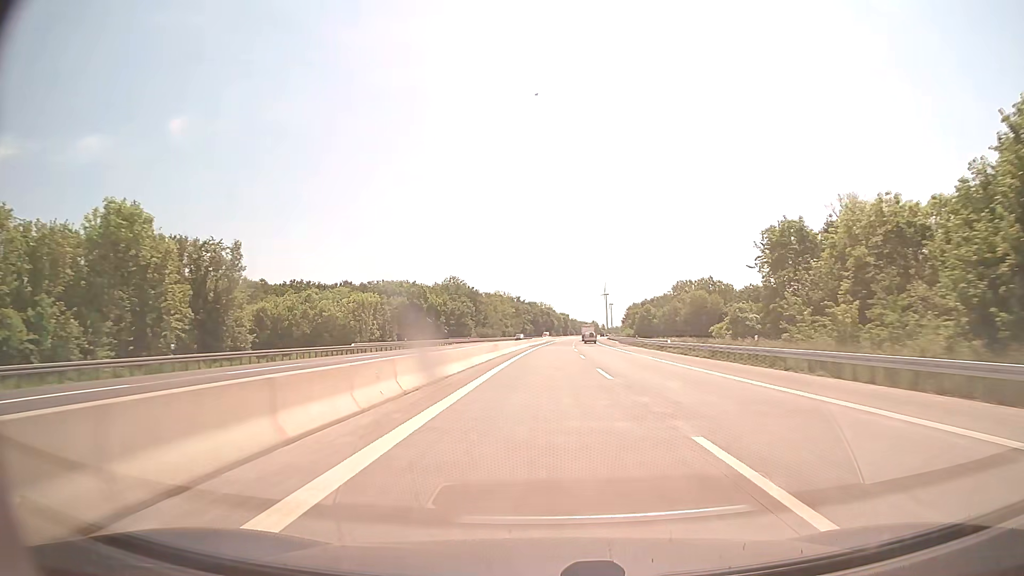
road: motorway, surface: asphalt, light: Day
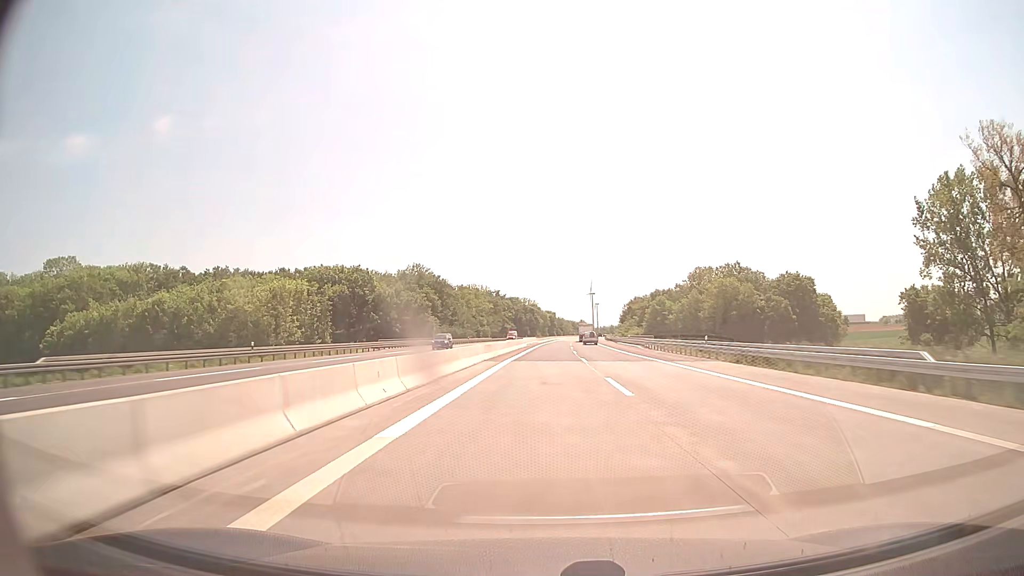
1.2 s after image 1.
(+0.4, +41.6) m; +1°
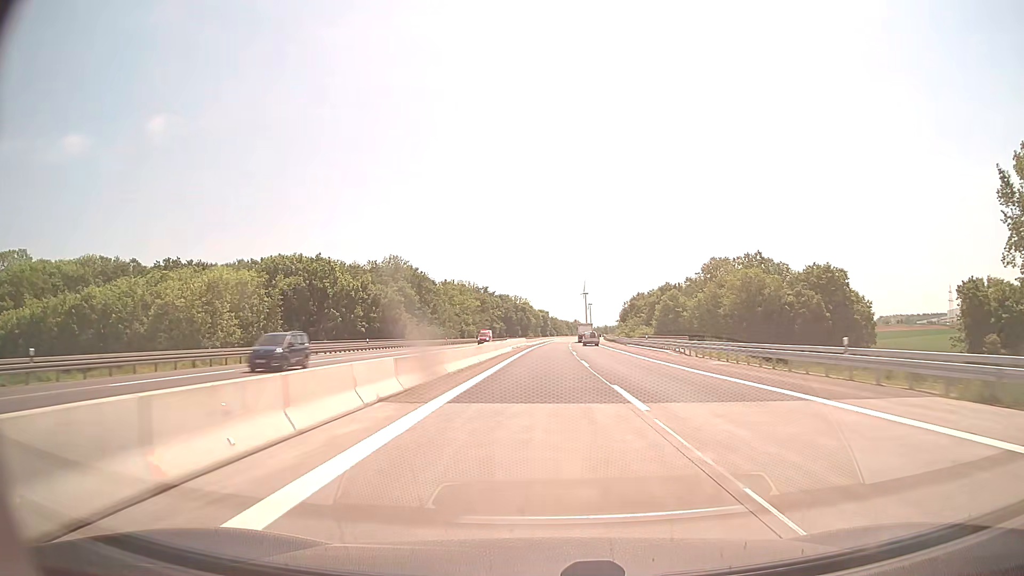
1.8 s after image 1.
(+0.1, +20.8) m; +1°
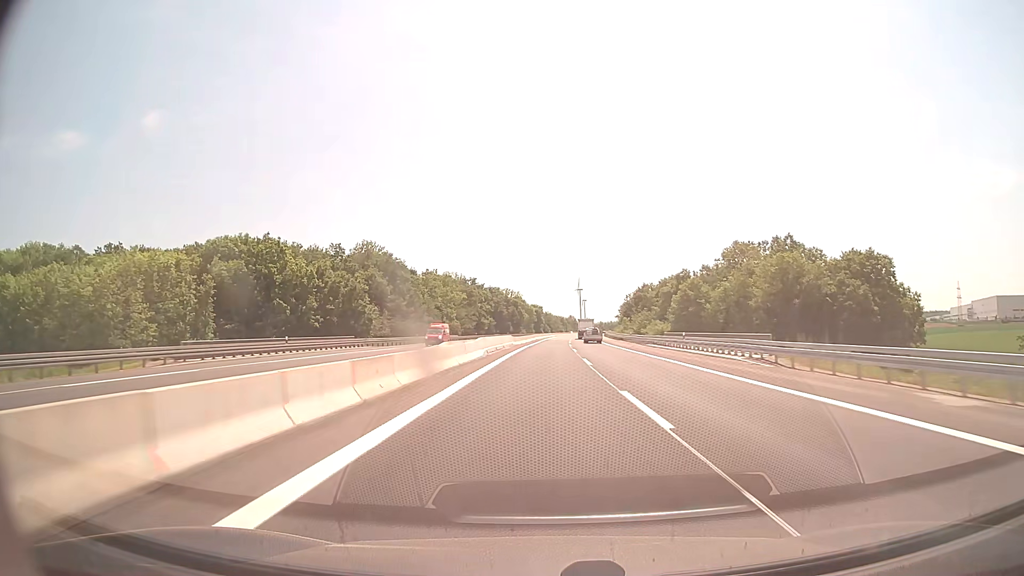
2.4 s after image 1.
(+0.1, +20.8) m; +1°
